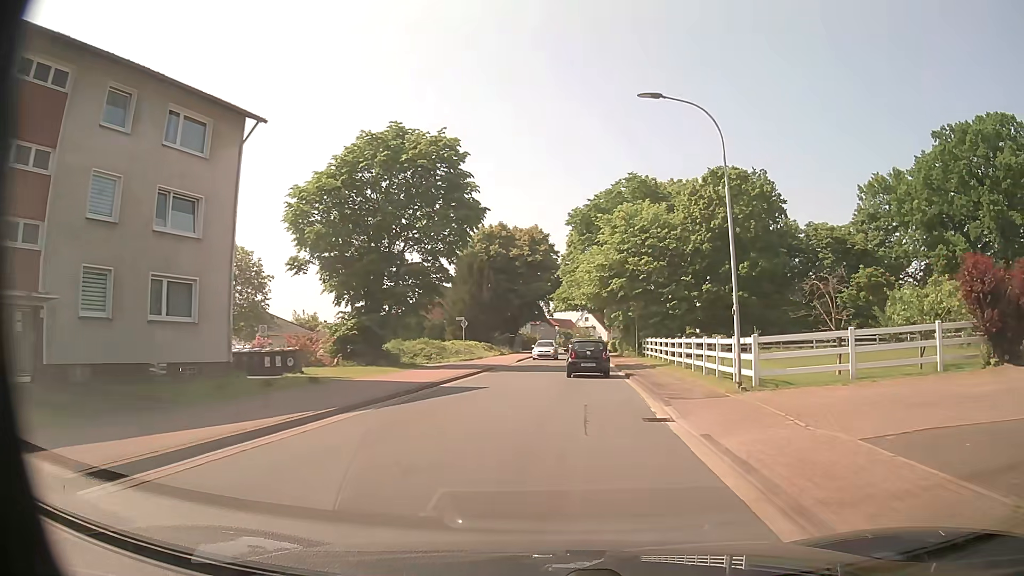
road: tertiary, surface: asphalt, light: Day
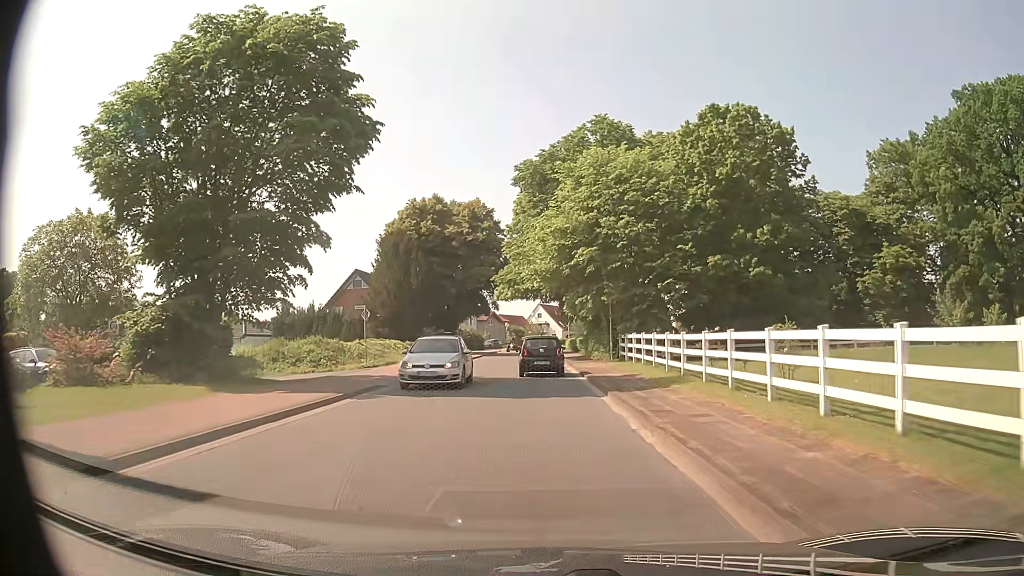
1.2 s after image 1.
(+0.7, +14.3) m; +4°
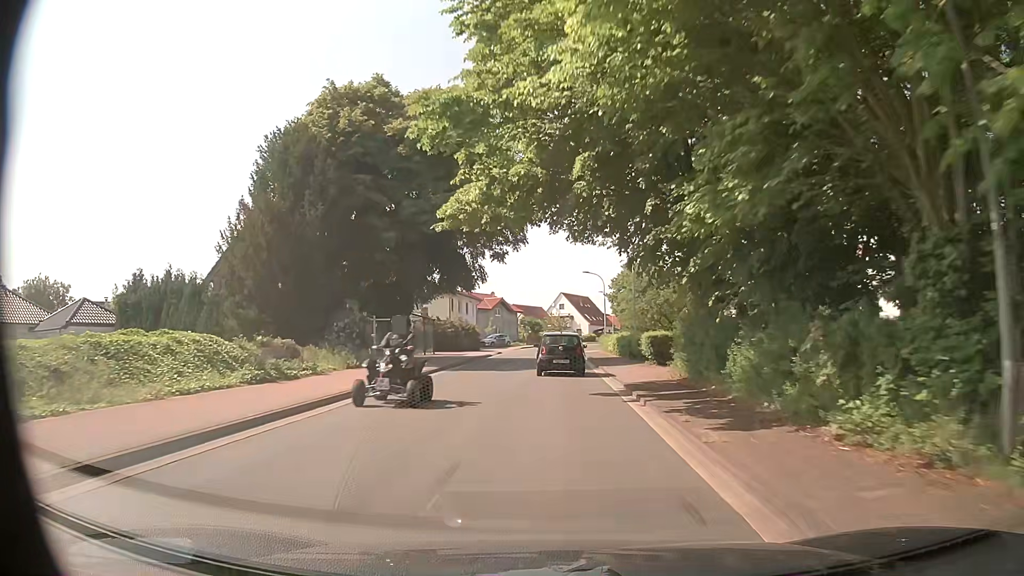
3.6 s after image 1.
(-0.5, +30.3) m; -2°
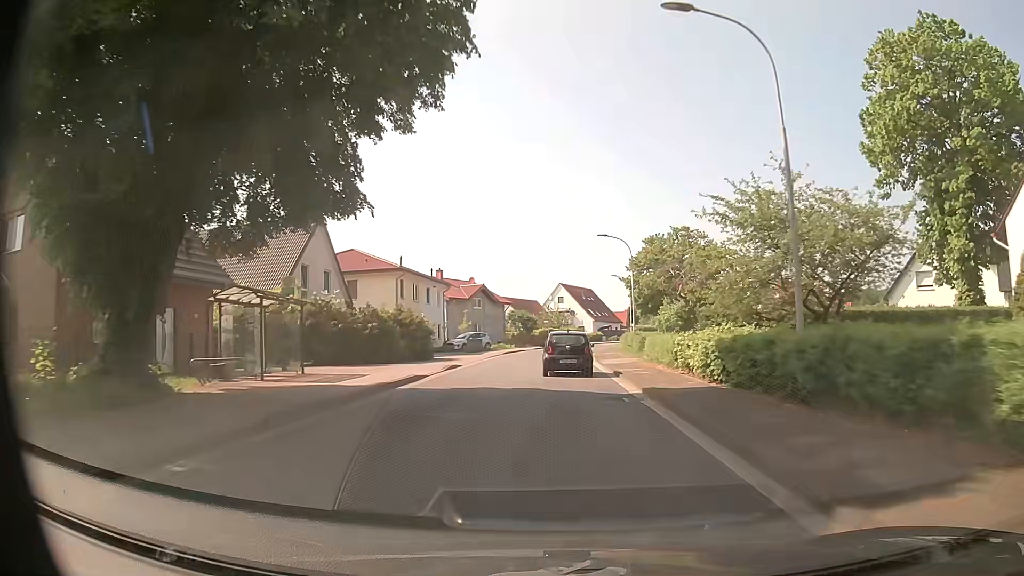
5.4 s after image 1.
(+0.1, +23.8) m; +1°
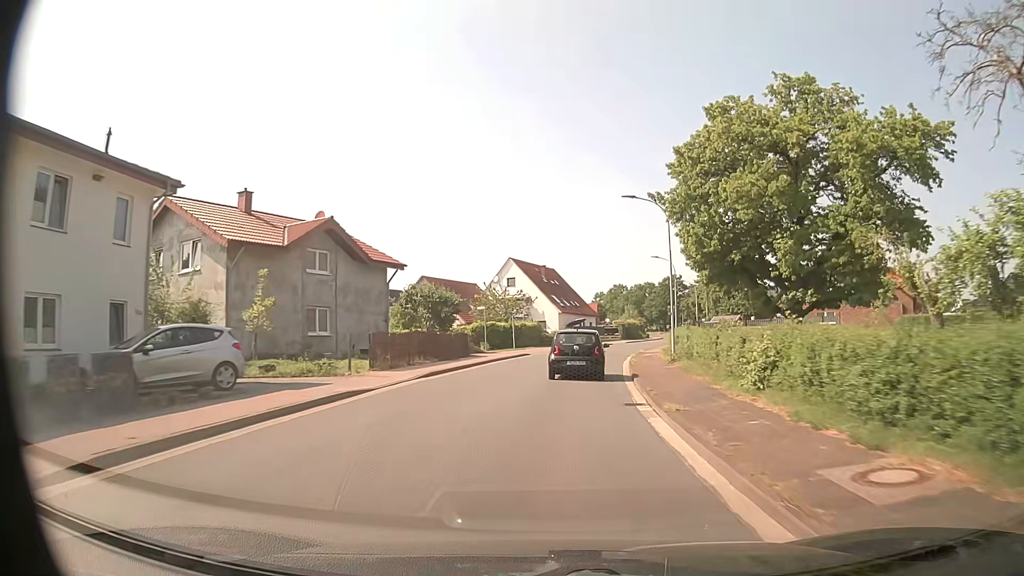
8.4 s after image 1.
(+0.6, +41.1) m; +3°
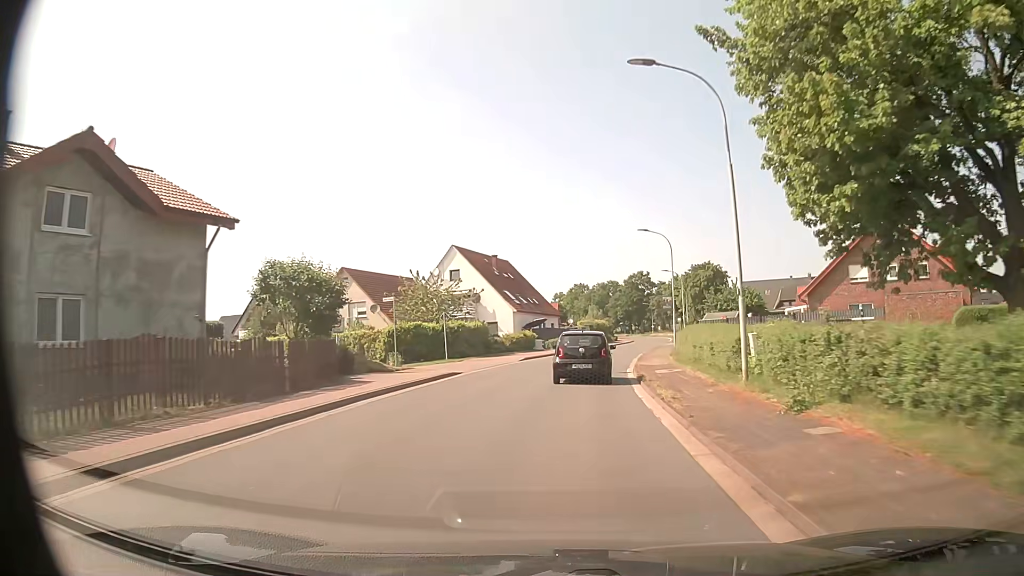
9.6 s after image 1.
(+0.4, +16.3) m; +3°
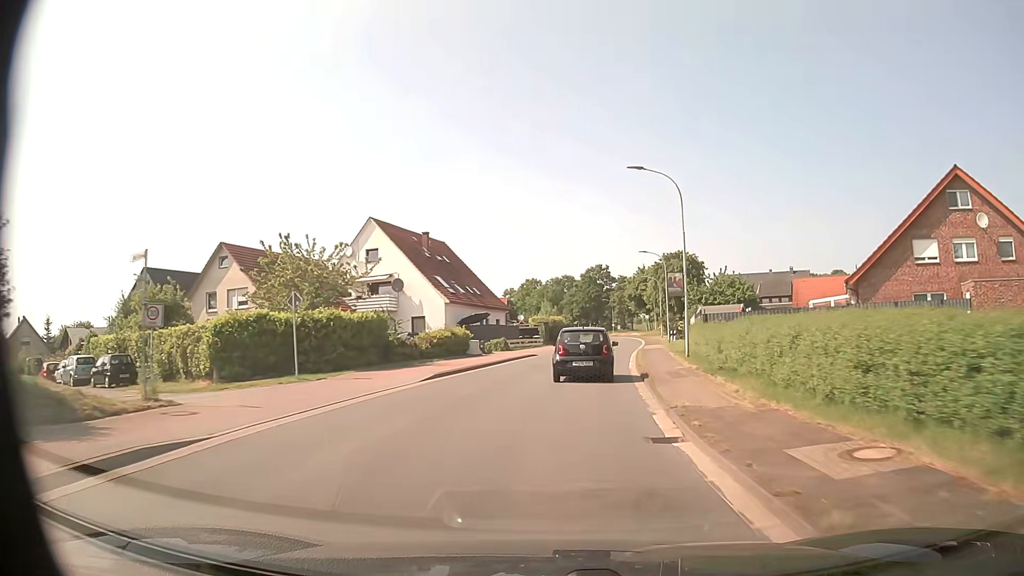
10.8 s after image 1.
(+0.6, +16.3) m; +5°
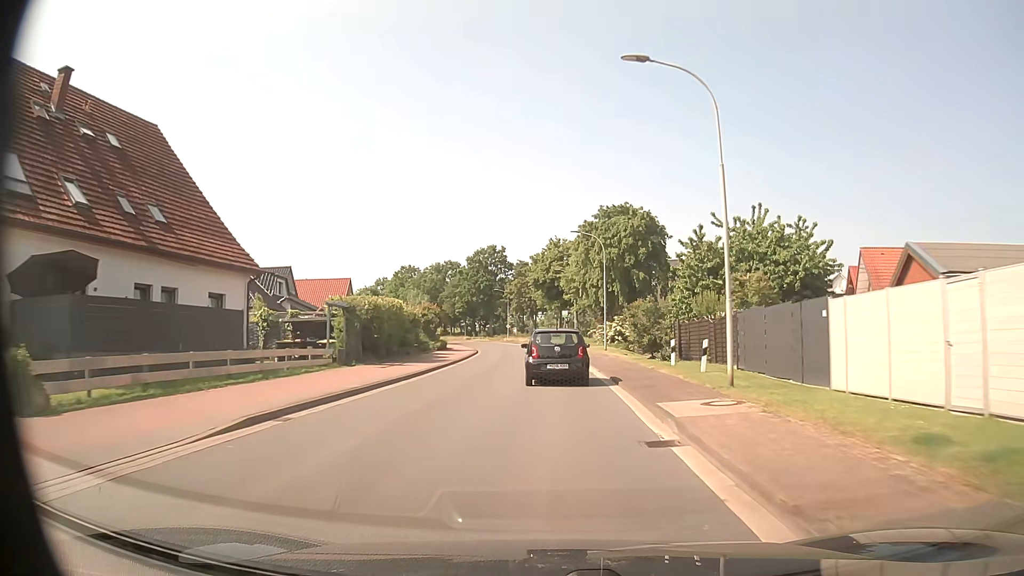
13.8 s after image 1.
(+3.0, +40.4) m; +8°
(0, +10) (0, +20) (0, +30) (0, +40) (-1, +50) (-2, +60) (-3, +70) (-5, +80) (-7, +89) (-9, +99) m
